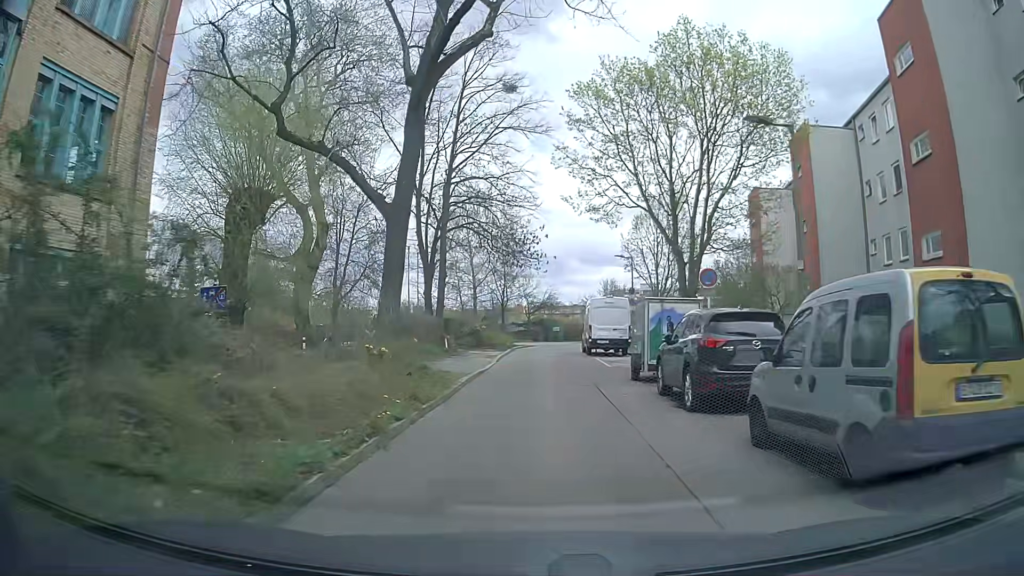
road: residential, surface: asphalt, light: Day
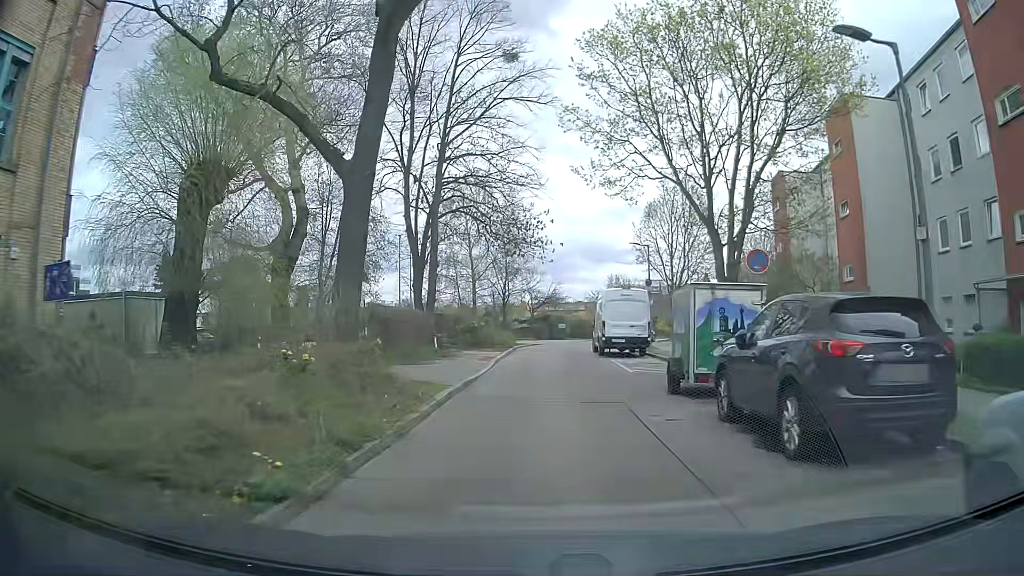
(0.0, +4.4) m; 0°
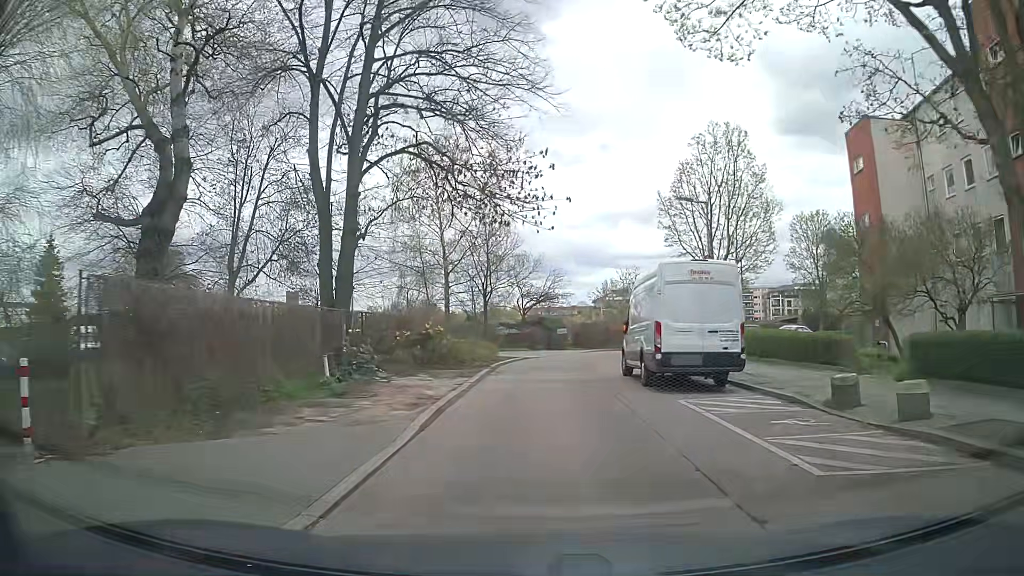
(0.0, +13.2) m; -1°
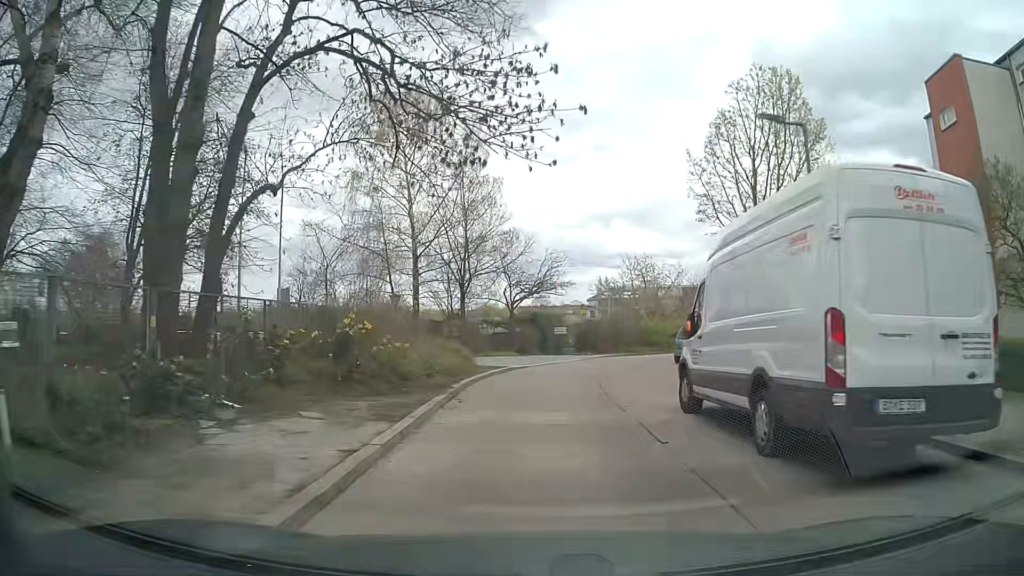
(+0.2, +8.7) m; +1°
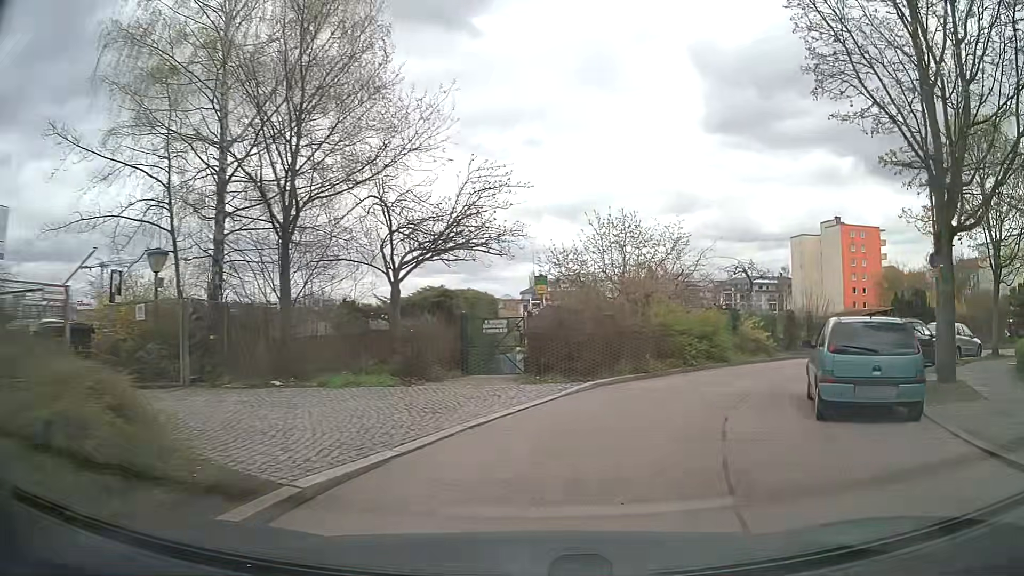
(+0.6, +16.7) m; +6°
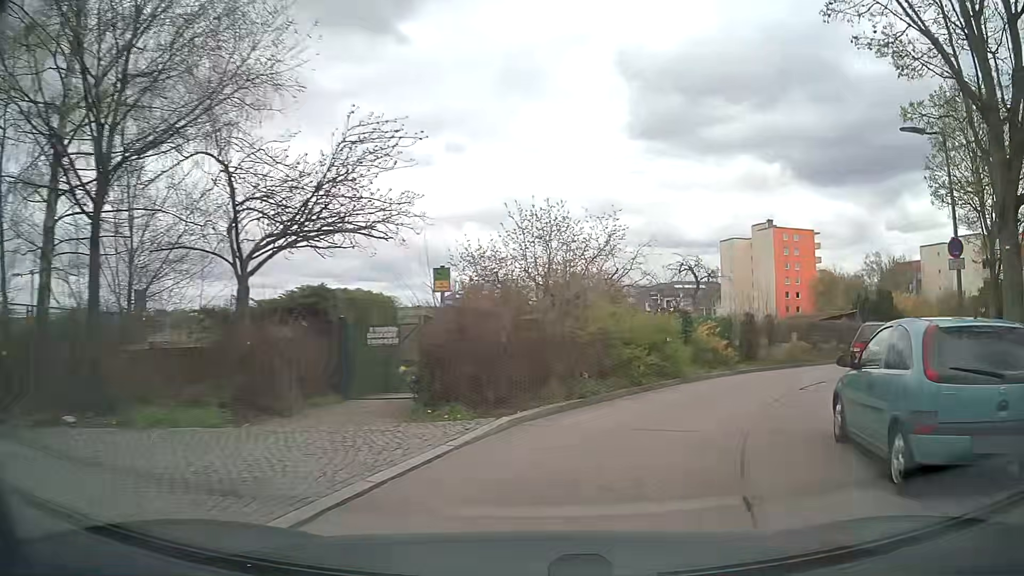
(+0.2, +4.3) m; +7°
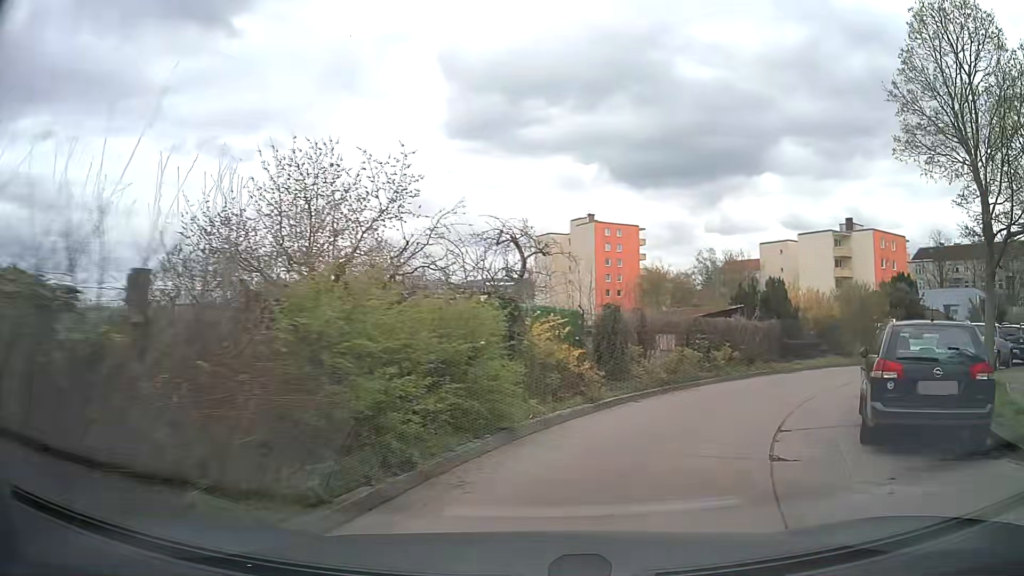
(+1.1, +8.5) m; +15°
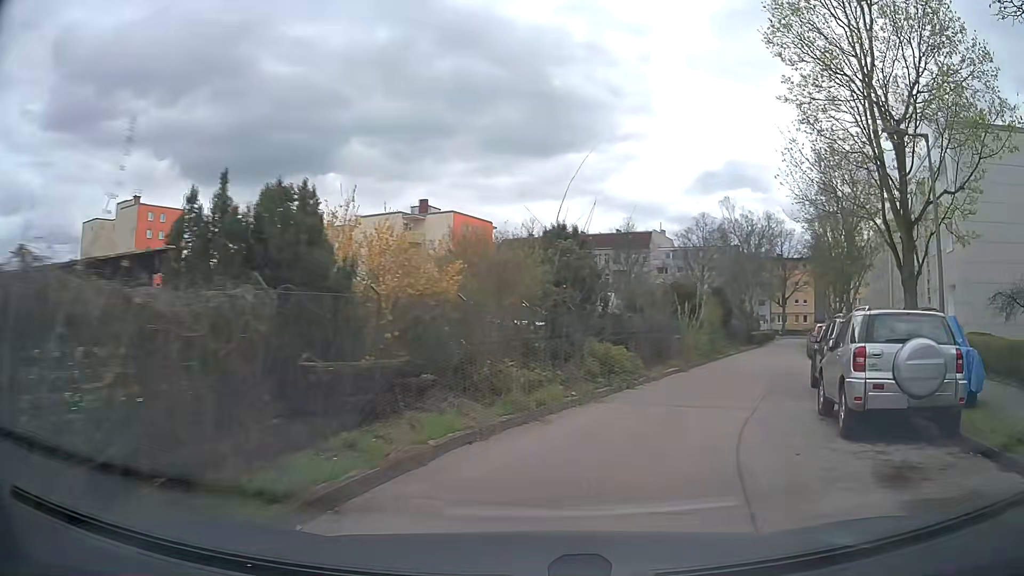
(+5.3, +15.5) m; +38°
